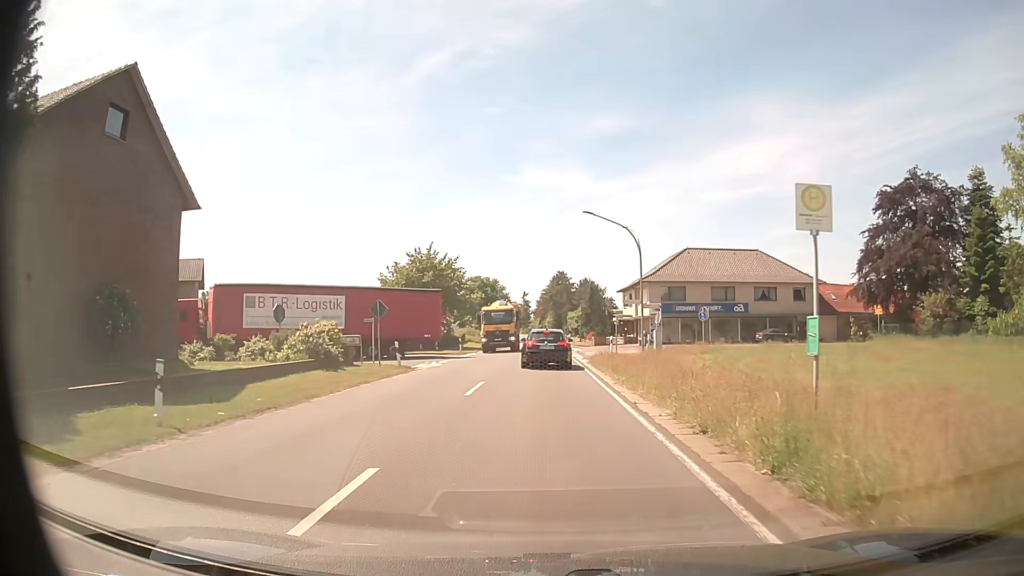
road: secondary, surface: asphalt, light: Day
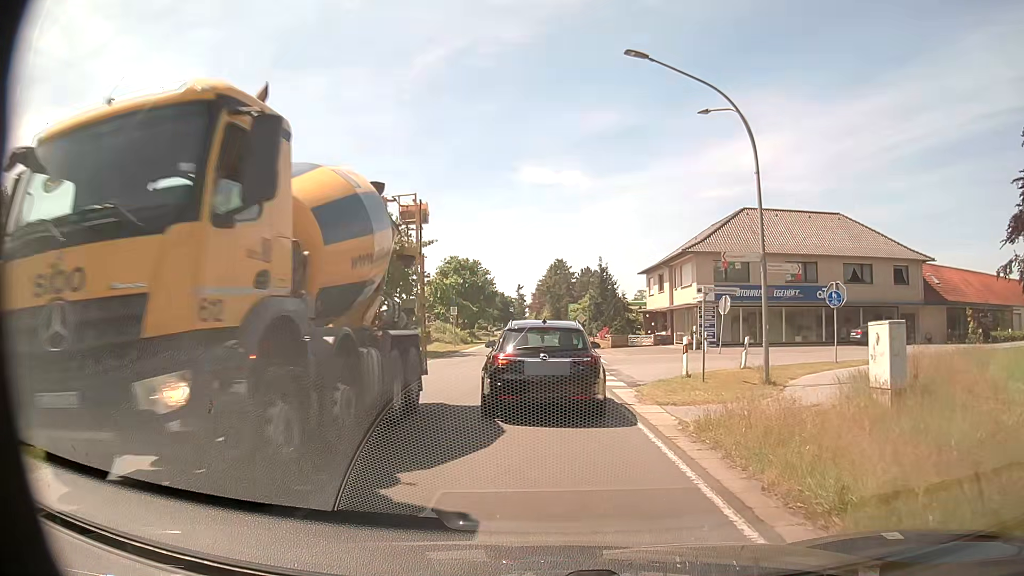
(0.0, +21.7) m; 0°
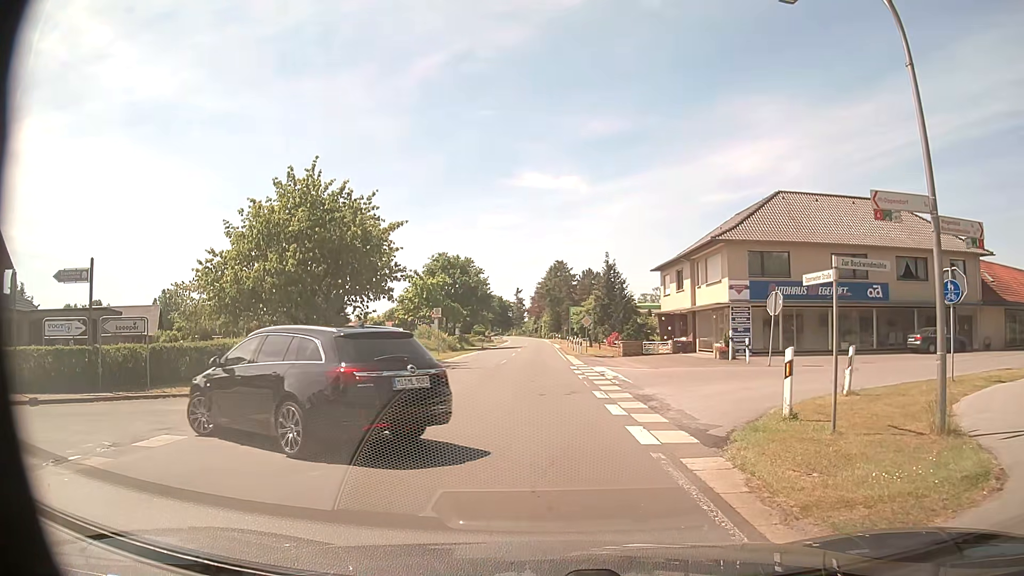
(0.0, +7.6) m; 0°
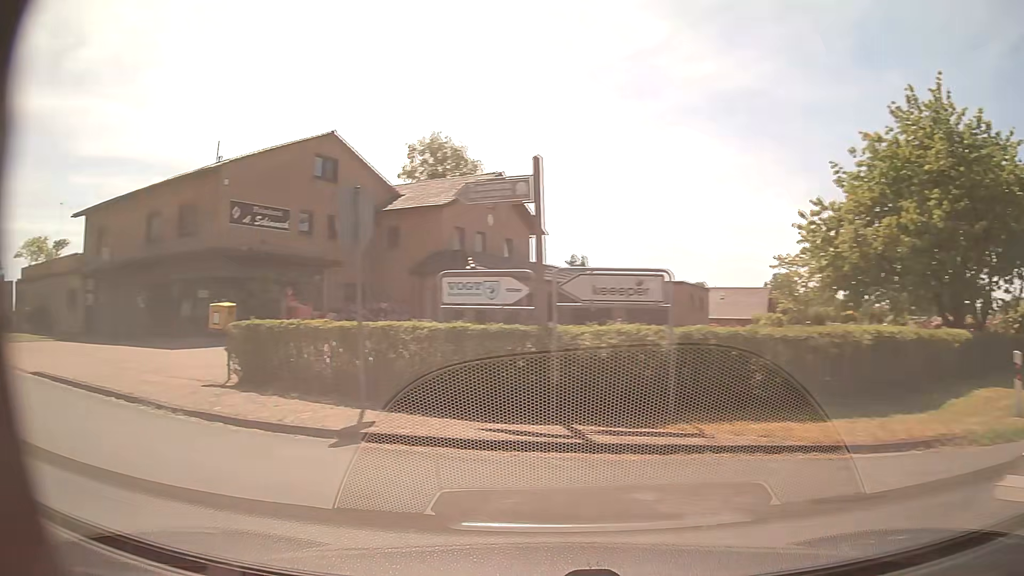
(-2.7, +9.3) m; -51°
